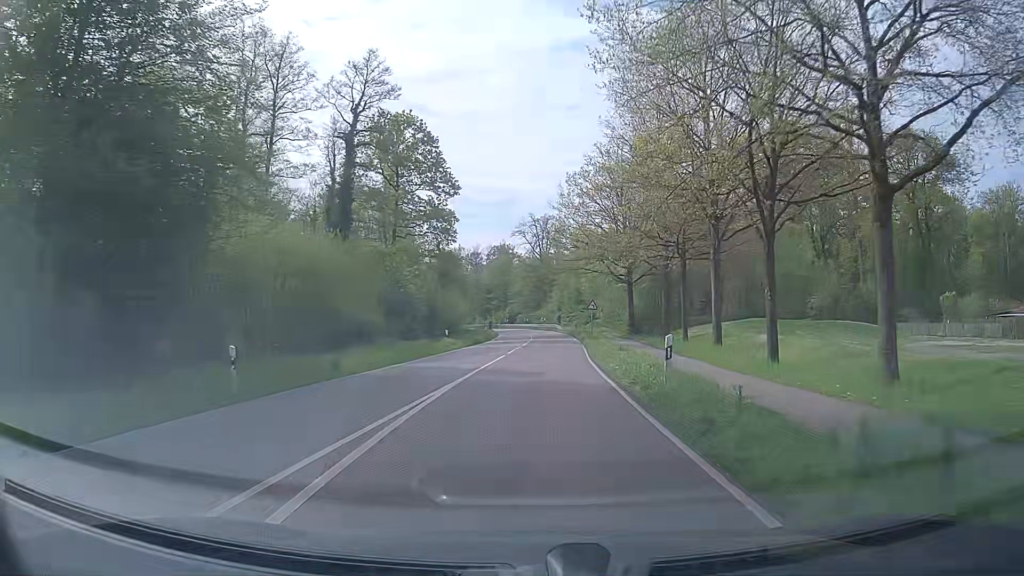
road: secondary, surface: asphalt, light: Day
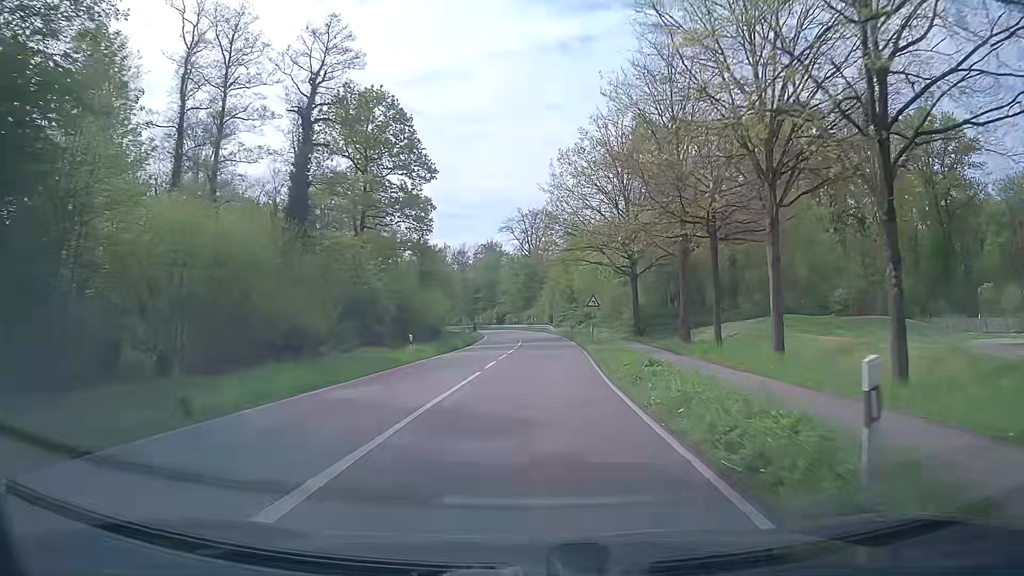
(+0.2, +8.2) m; +2°
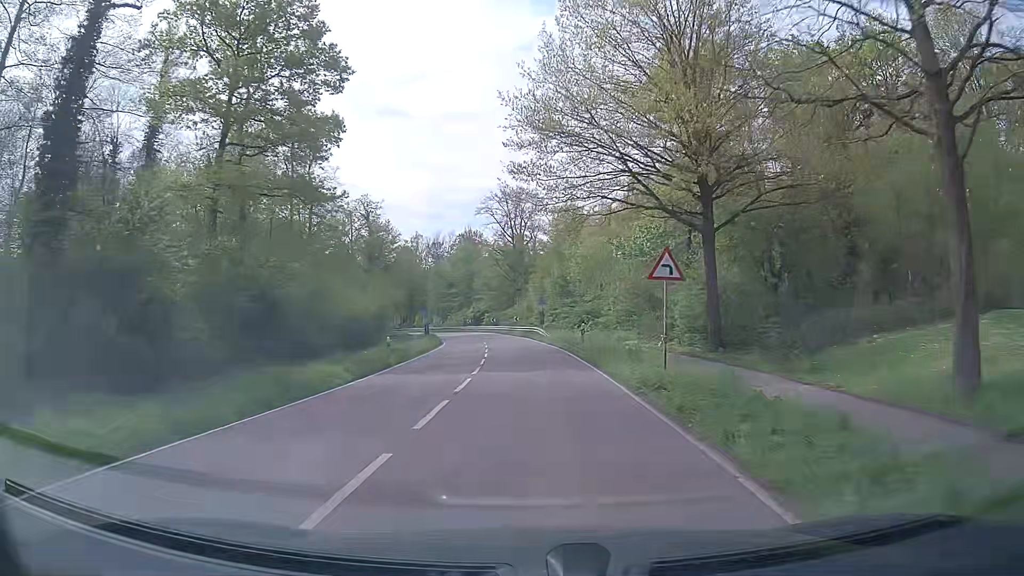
(+0.3, +24.8) m; +1°
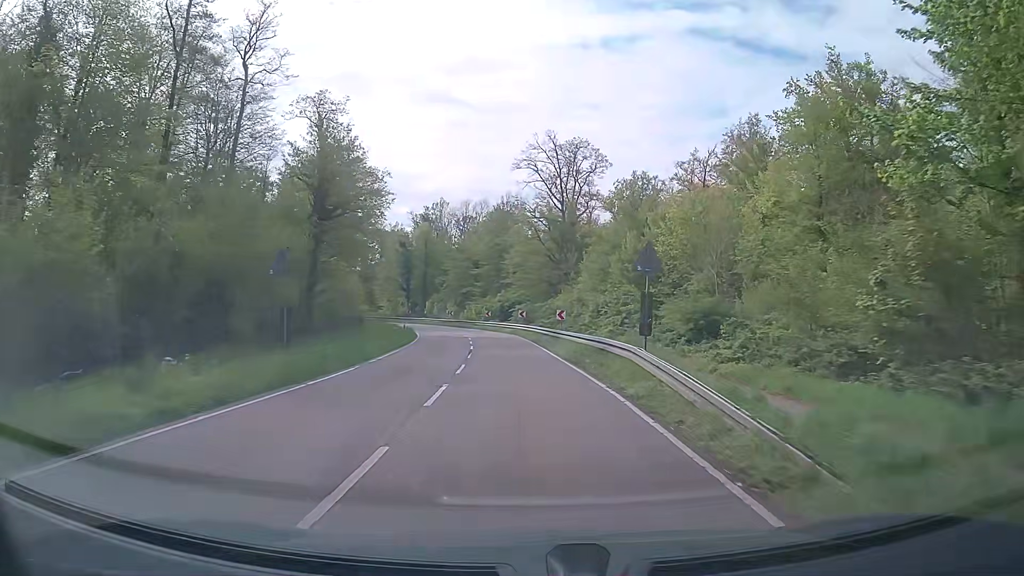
(-0.7, +33.8) m; -3°
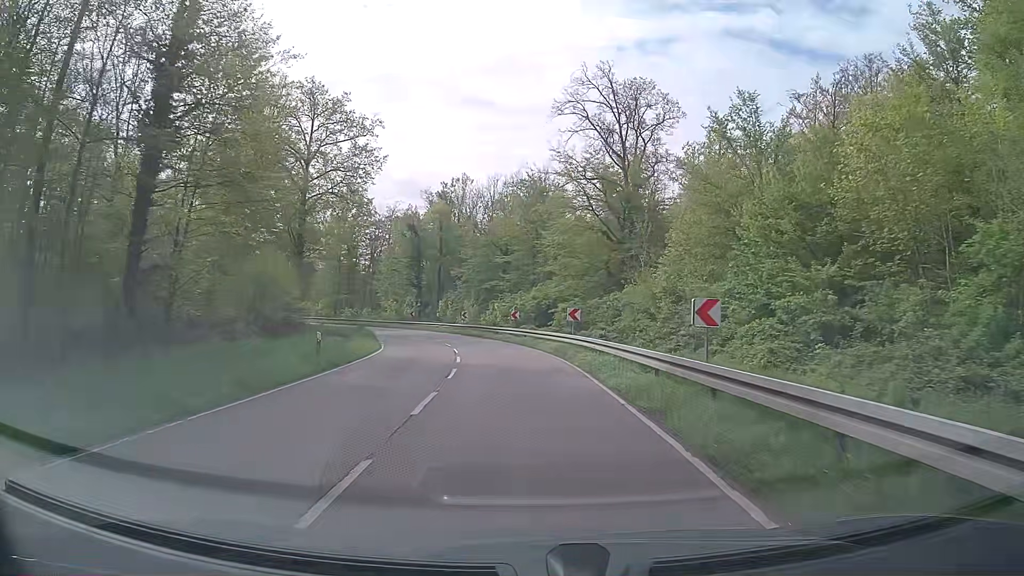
(-0.7, +25.5) m; -3°
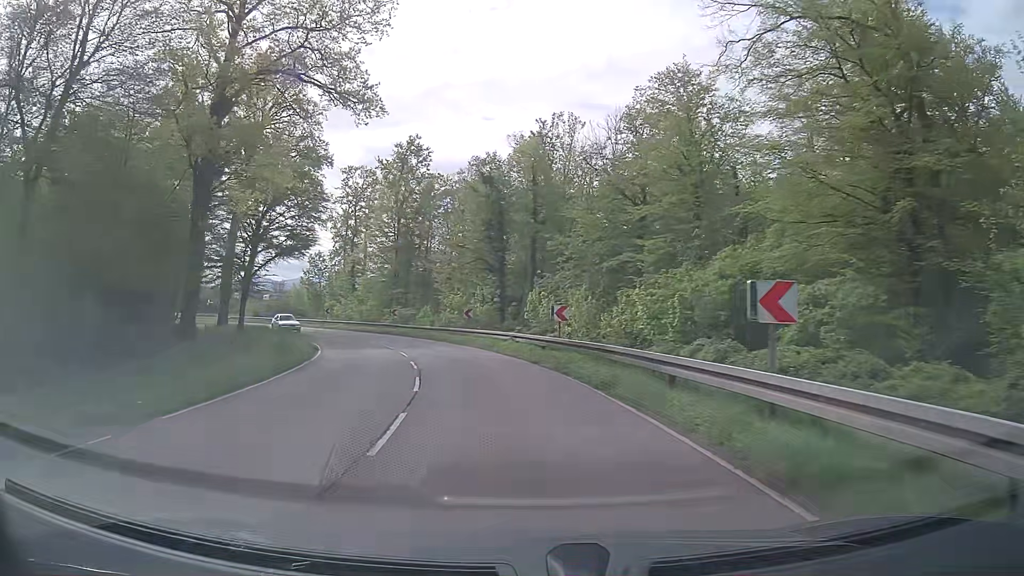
(-2.2, +33.7) m; -10°
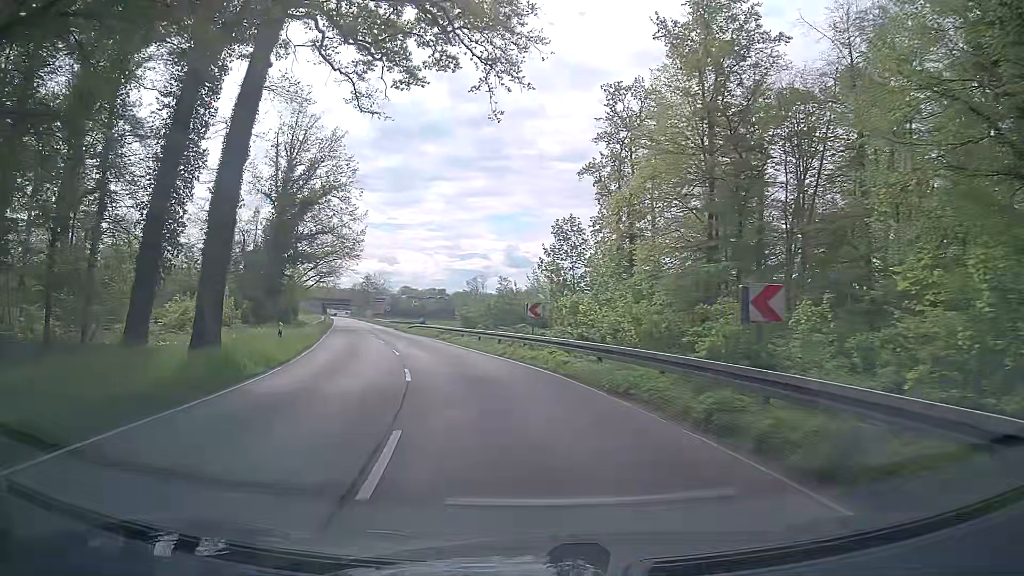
(-8.8, +40.7) m; -24°
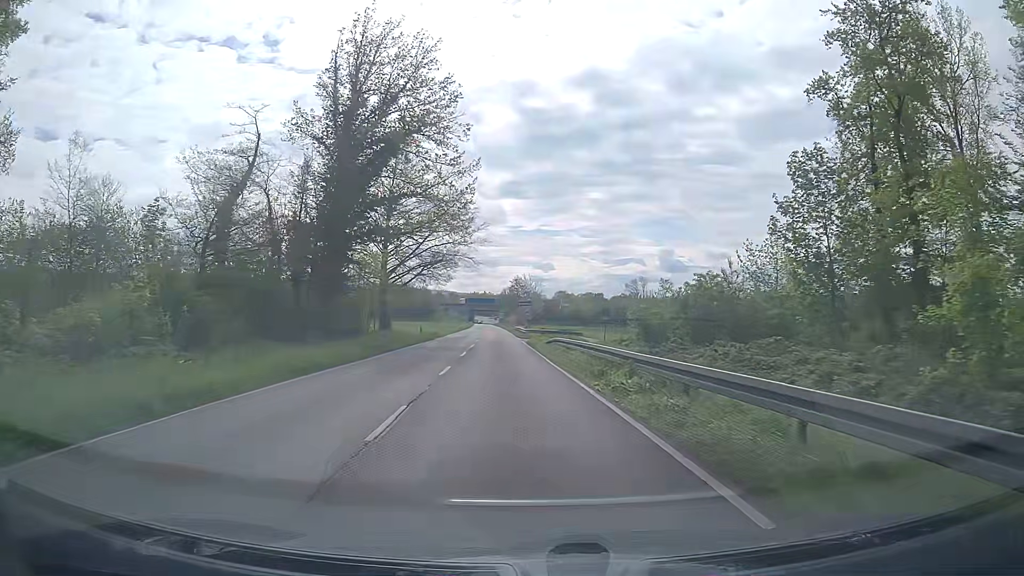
(-3.7, +24.9) m; -14°
(0, +10) (-1, +20) (-1, +30) (-2, +40) (-2, +50) (-3, +60) (-4, +70) (-4, +80) (-5, +90) (-6, +100) m
